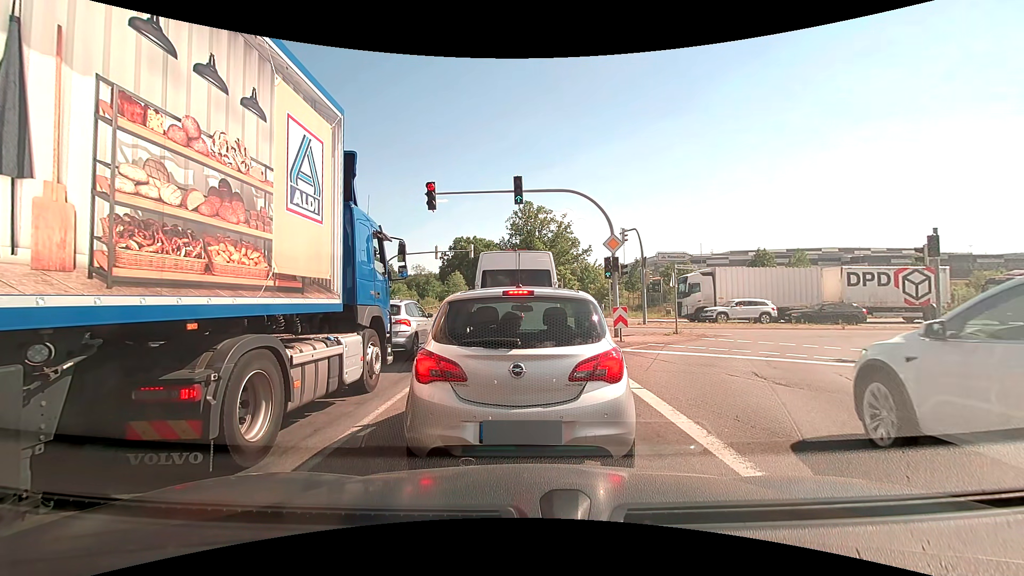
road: primary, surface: asphalt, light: Day
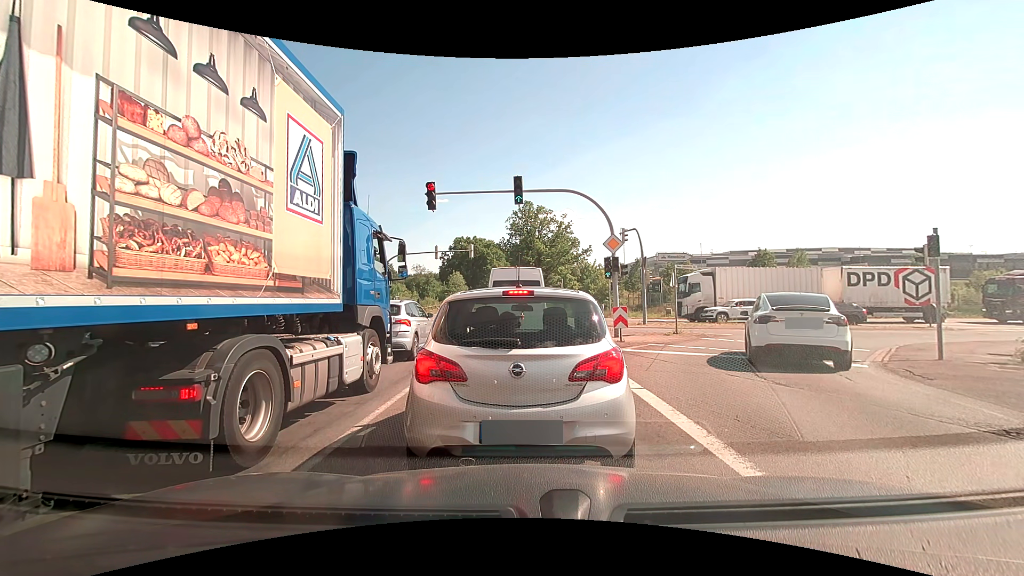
(0.0, 0.0) m; 0°
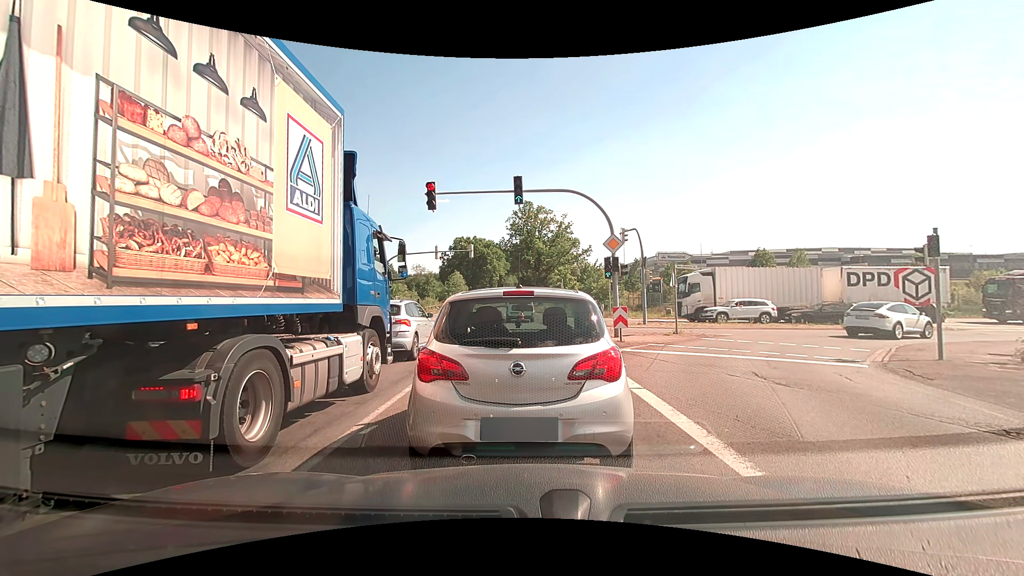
(0.0, 0.0) m; 0°
(0, +10) (0, +20) (-1, +30) (-1, +40) (-1, +50) (-1, +60) (-1, +70) (-1, +80) (-1, +90) (-1, +100) m
